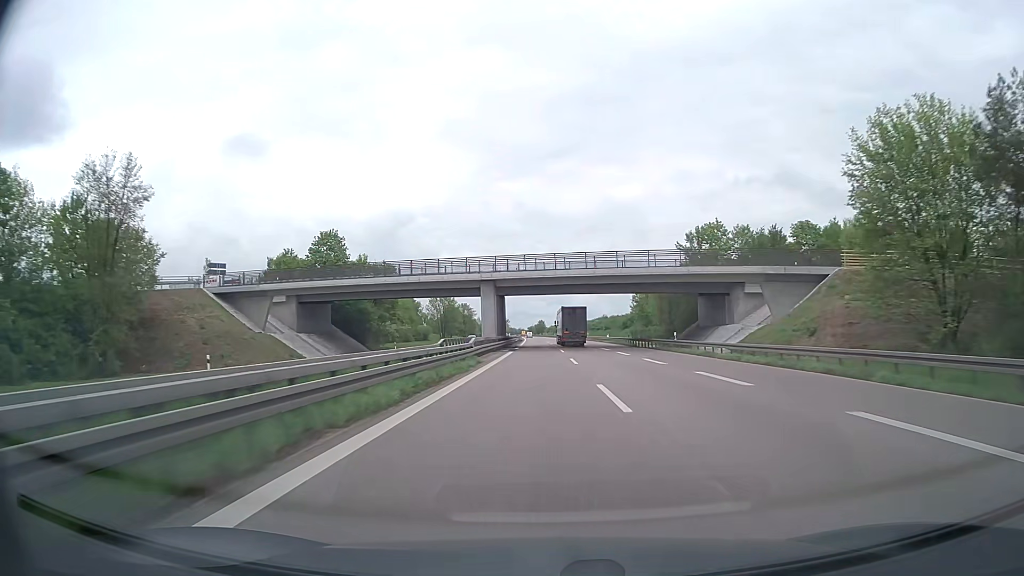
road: trunk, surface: asphalt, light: Day
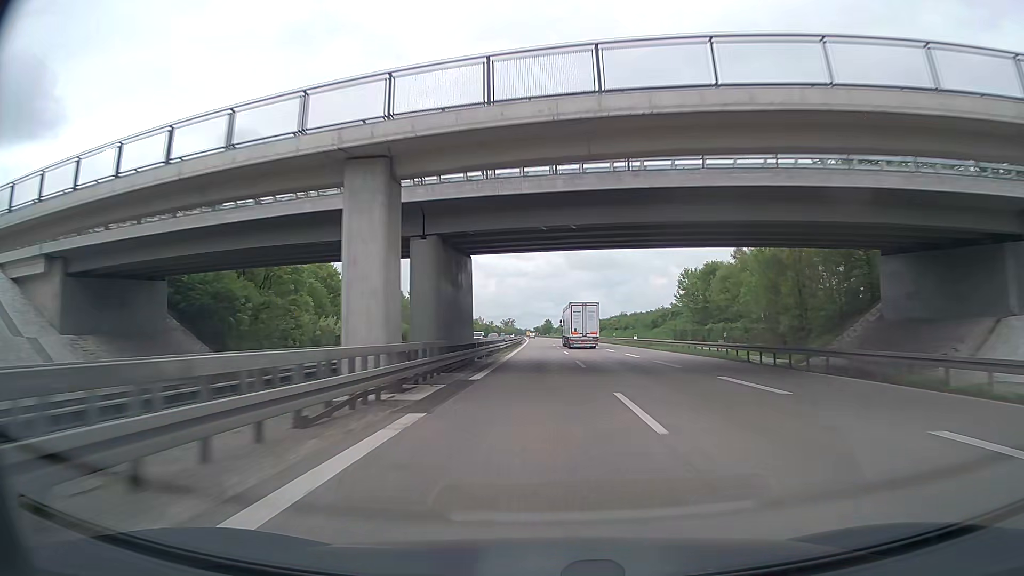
(-0.2, +38.3) m; -1°
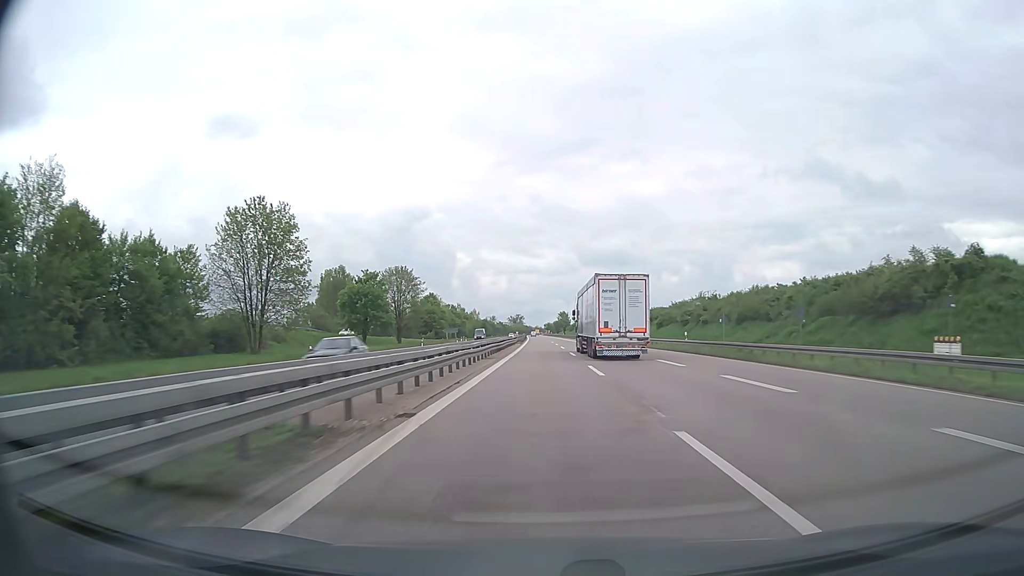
(-0.7, +95.8) m; -1°
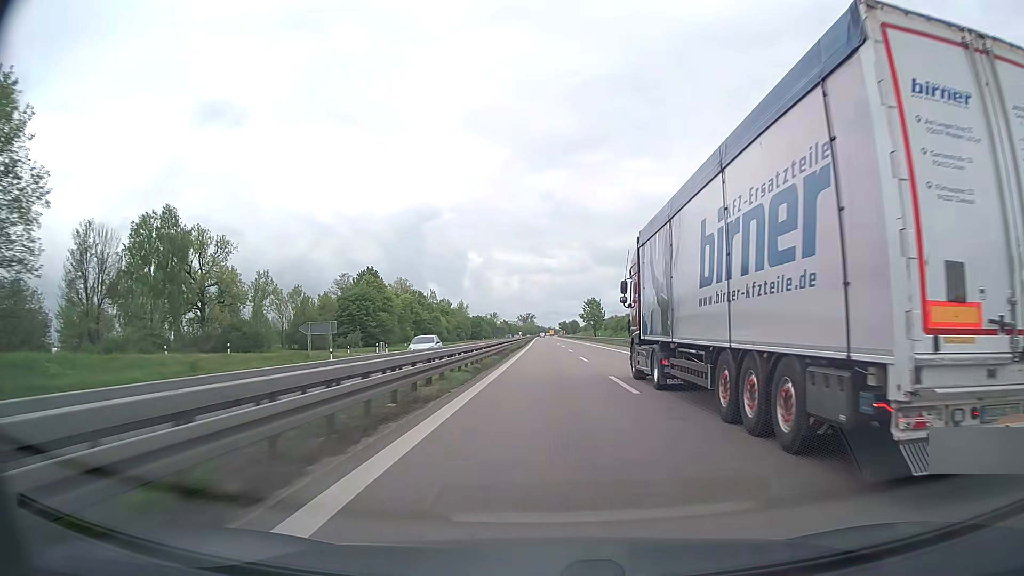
(-0.9, +96.0) m; -1°
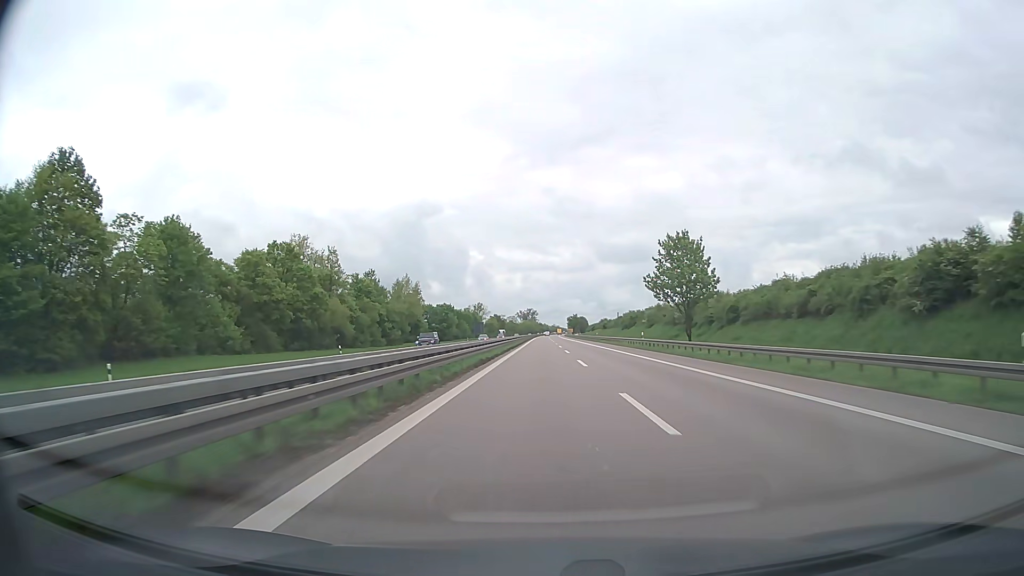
(-0.1, +95.8) m; 0°
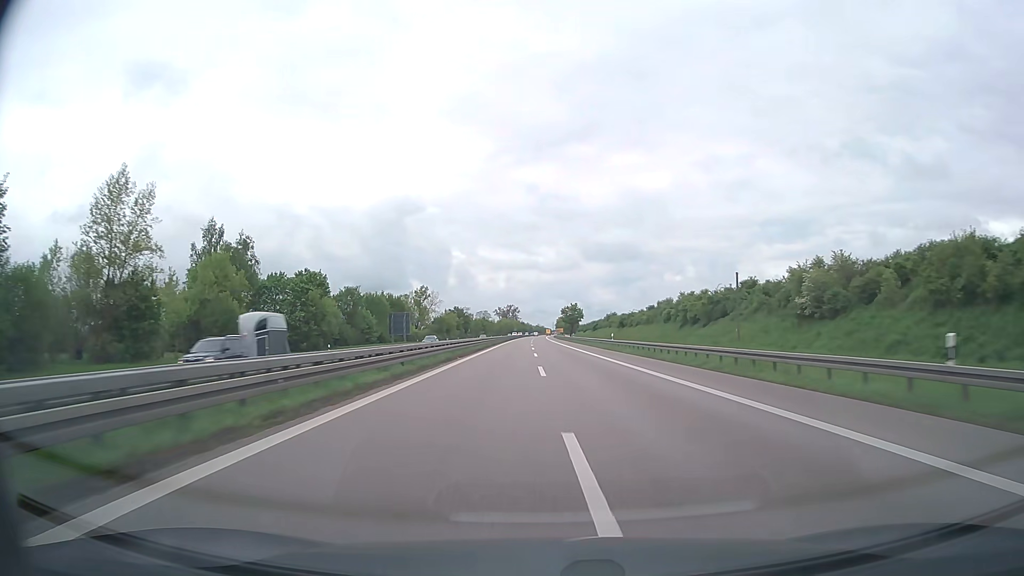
(+0.8, +95.6) m; +1°
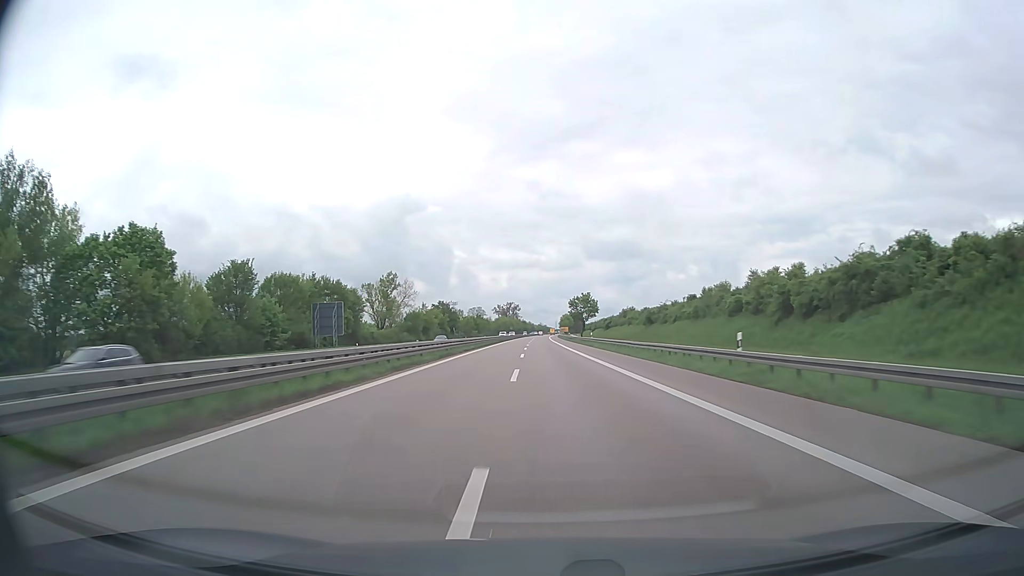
(0.0, +38.2) m; 0°
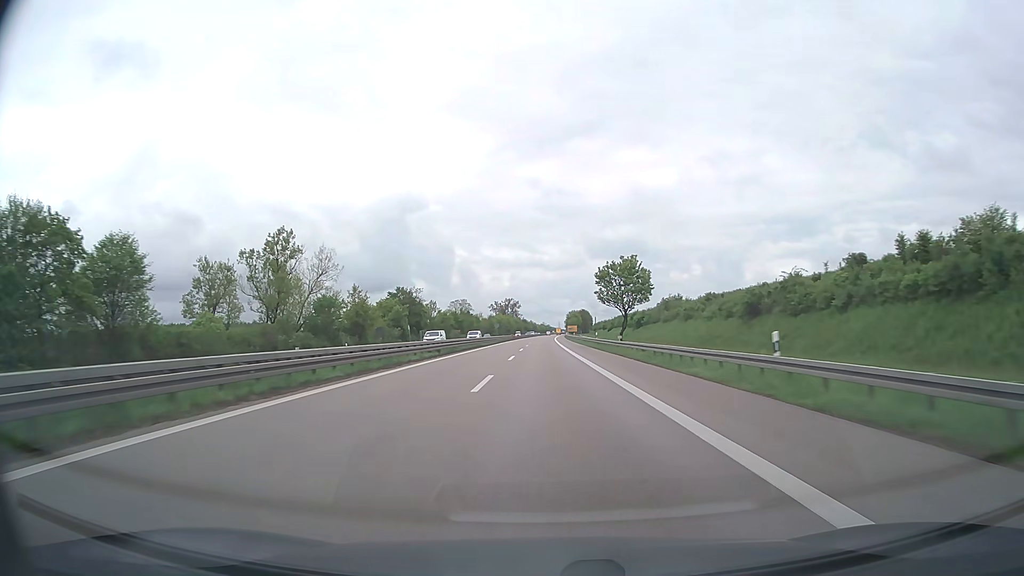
(-0.2, +57.4) m; 0°
(0, +10) (0, +20) (0, +30) (0, +40) (0, +50) (0, +60) (0, +70) (0, +80) (0, +90) (0, +100) m
